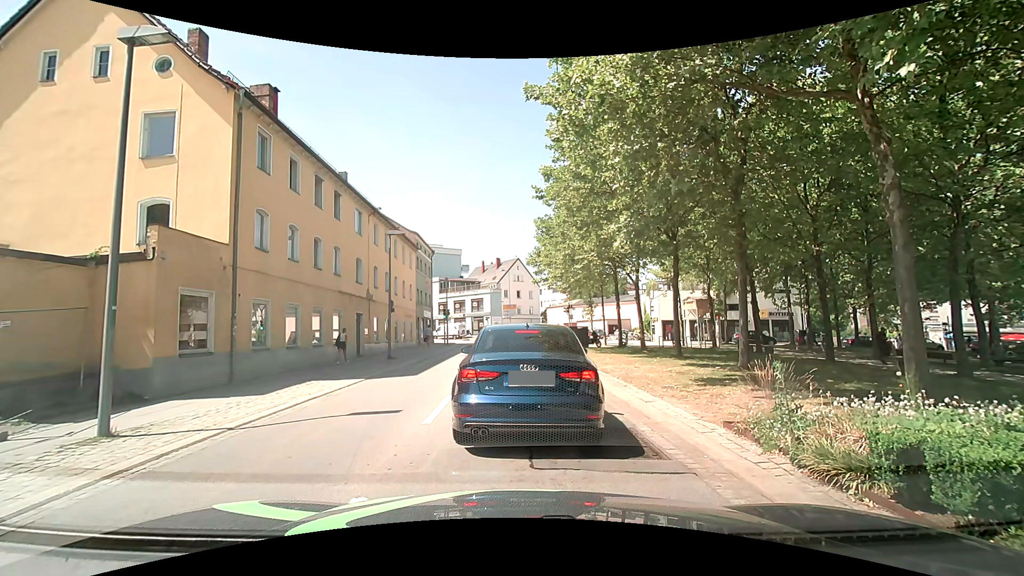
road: tertiary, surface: asphalt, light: Day
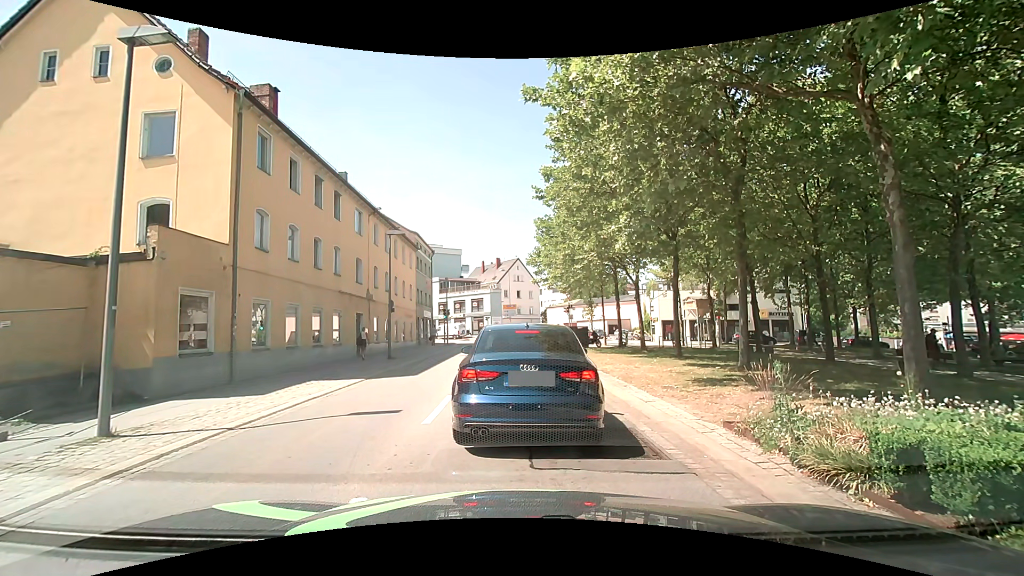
(0.0, 0.0) m; 0°
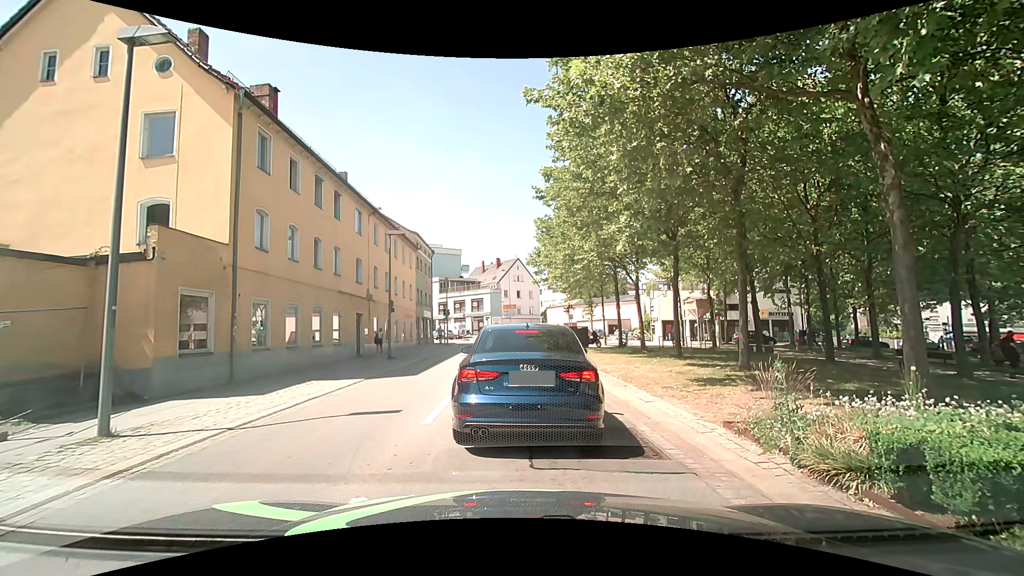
(0.0, 0.0) m; 0°
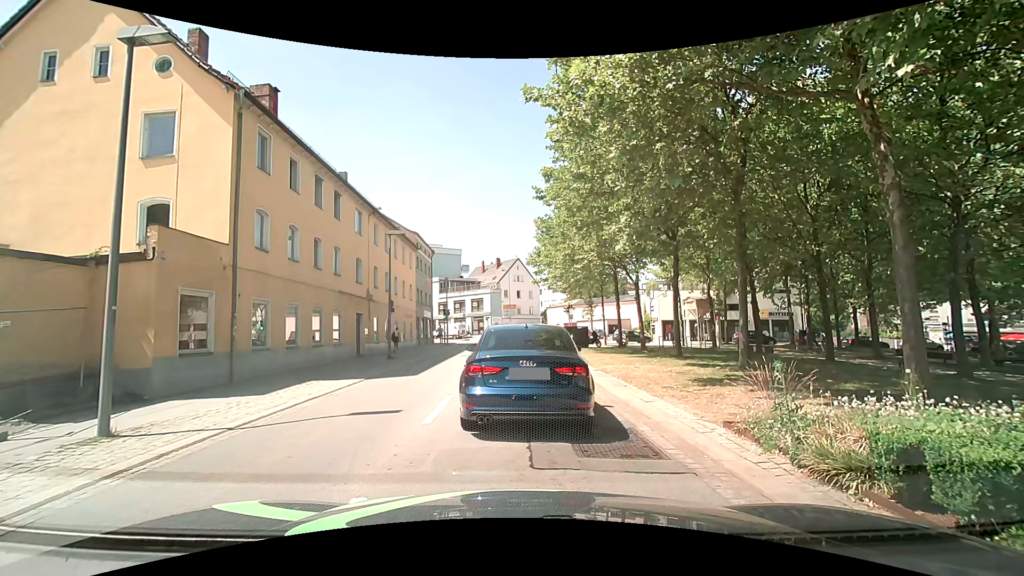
(0.0, 0.0) m; 0°
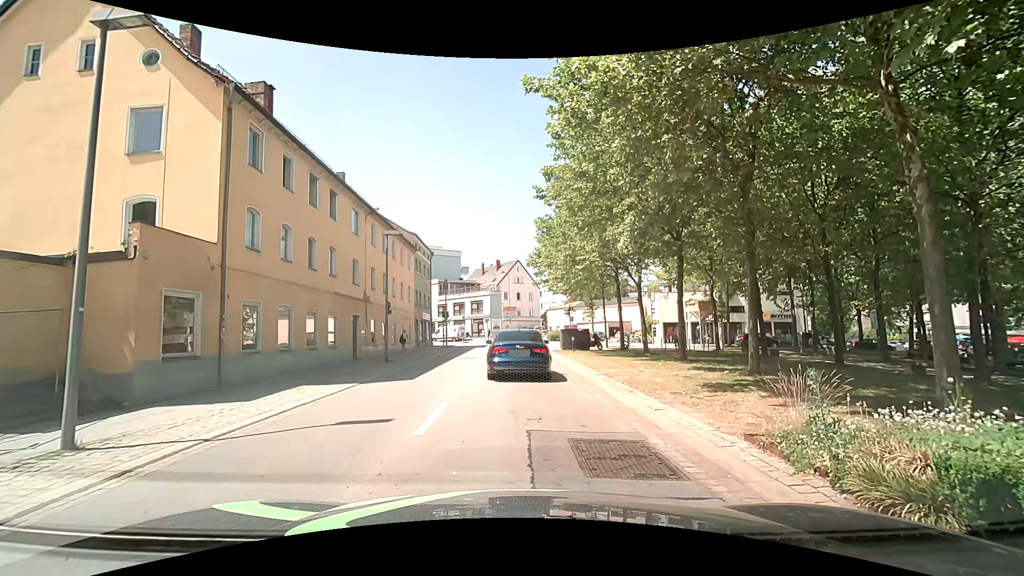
(0.0, +0.6) m; 0°
